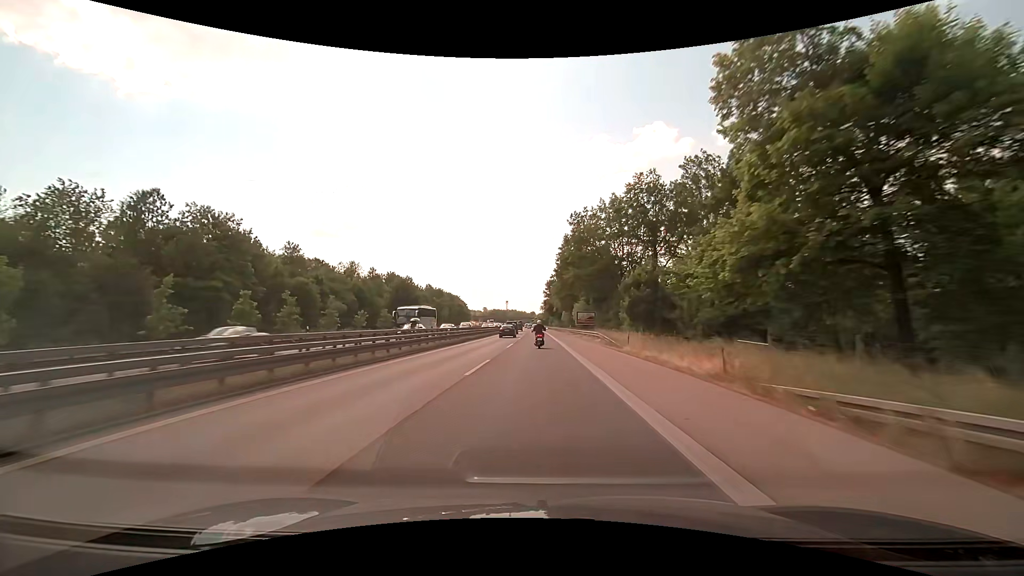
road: motorway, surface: asphalt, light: Day
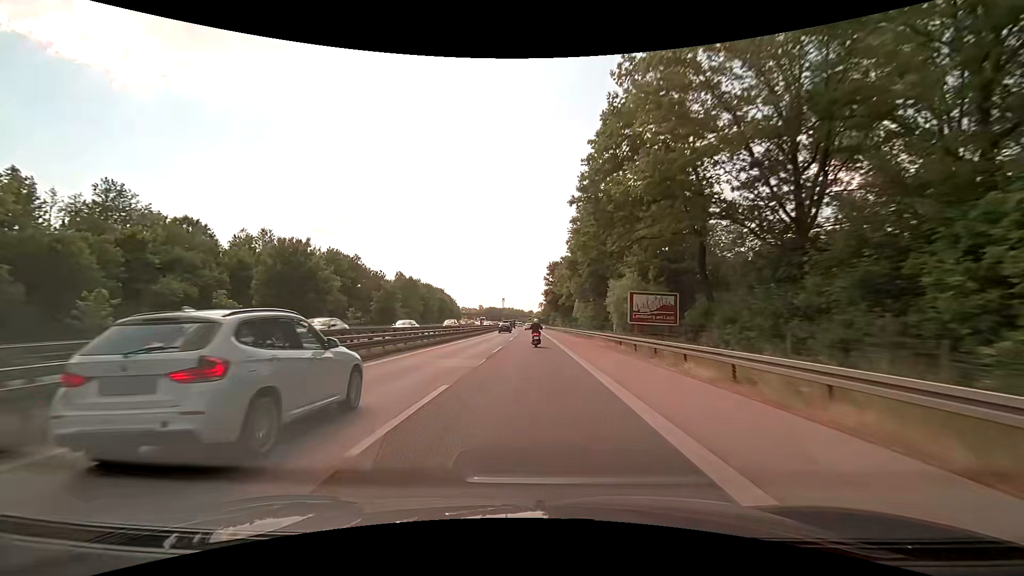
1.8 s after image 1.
(+0.3, +44.2) m; 0°
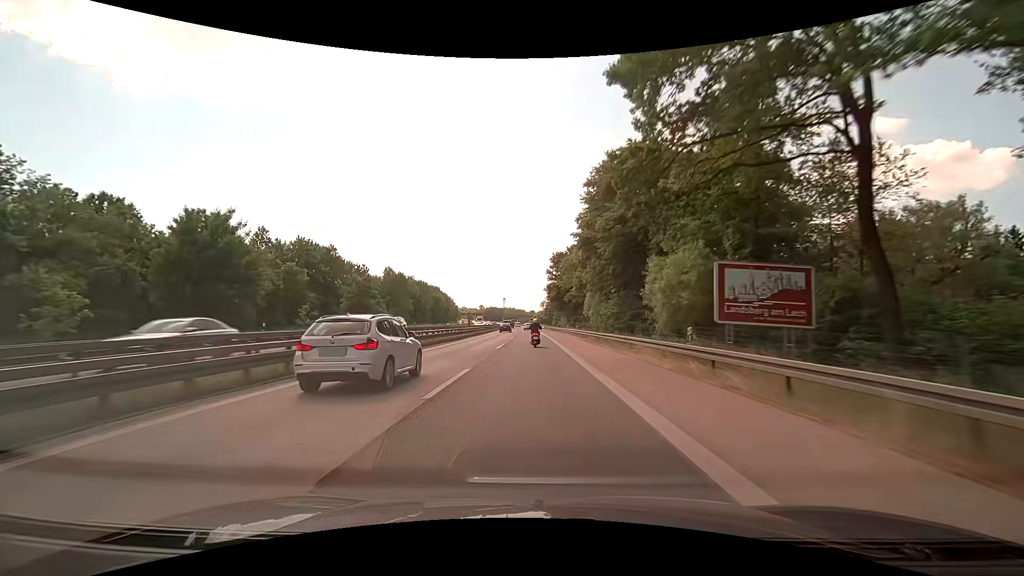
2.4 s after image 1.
(0.0, +14.8) m; 0°
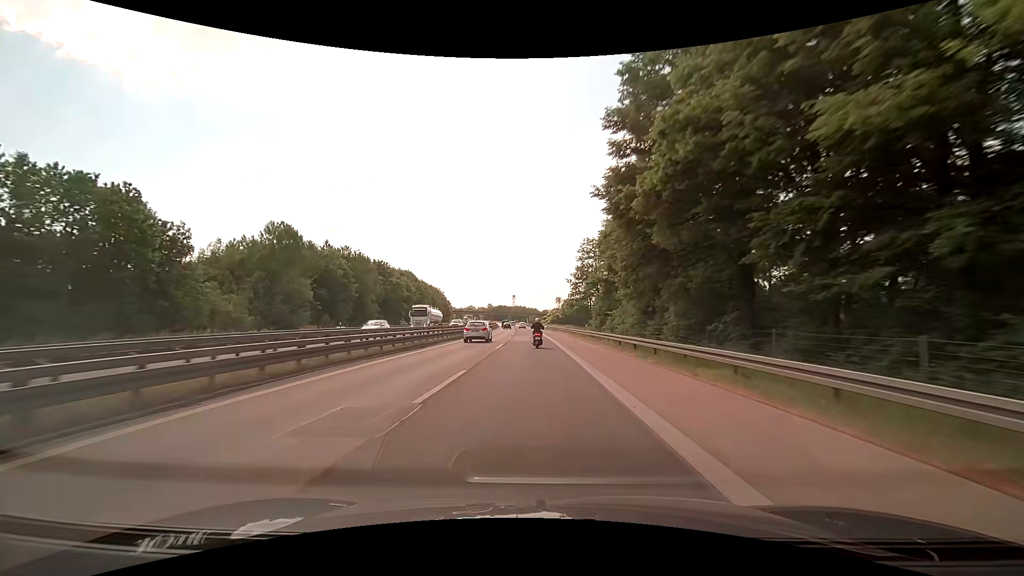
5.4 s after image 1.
(-0.9, +73.4) m; -1°
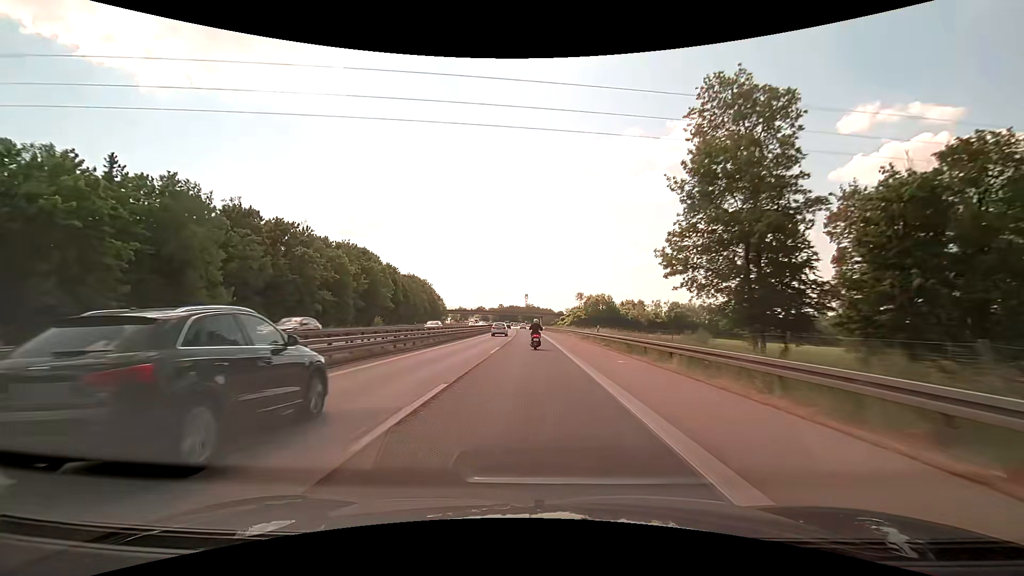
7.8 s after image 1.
(-0.9, +58.0) m; -2°
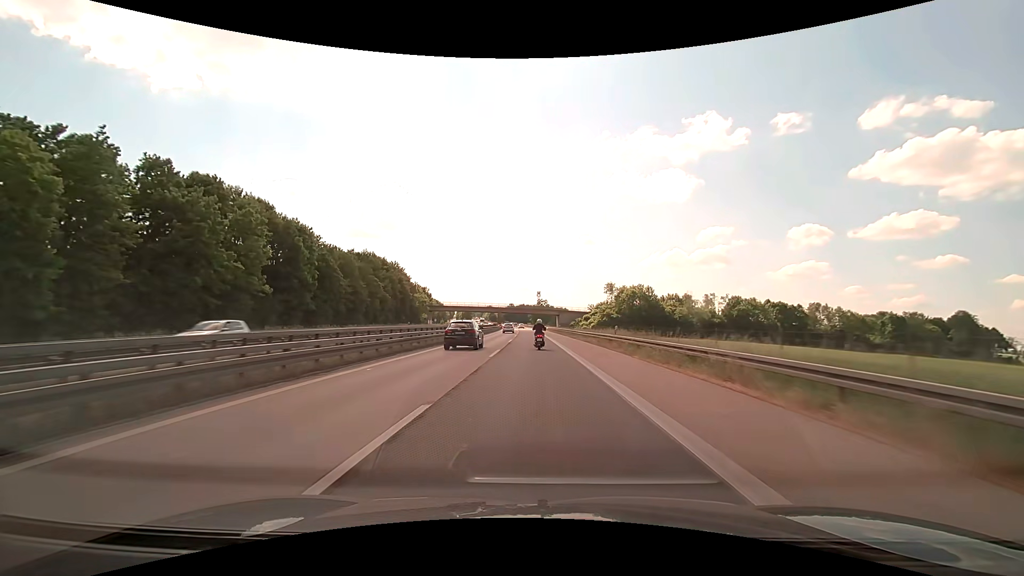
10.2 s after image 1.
(-0.8, +57.6) m; -1°
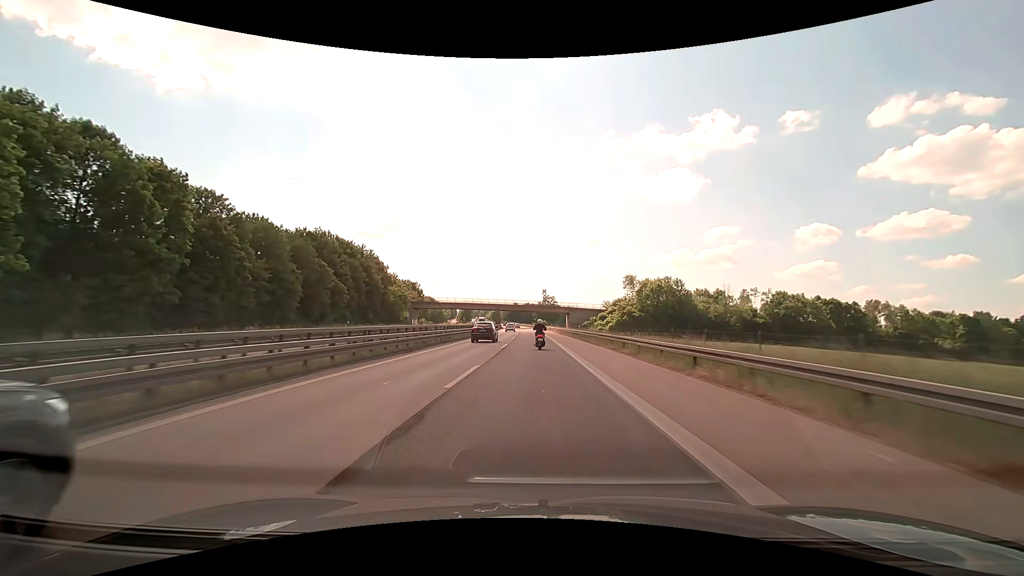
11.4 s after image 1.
(-0.1, +28.6) m; -1°
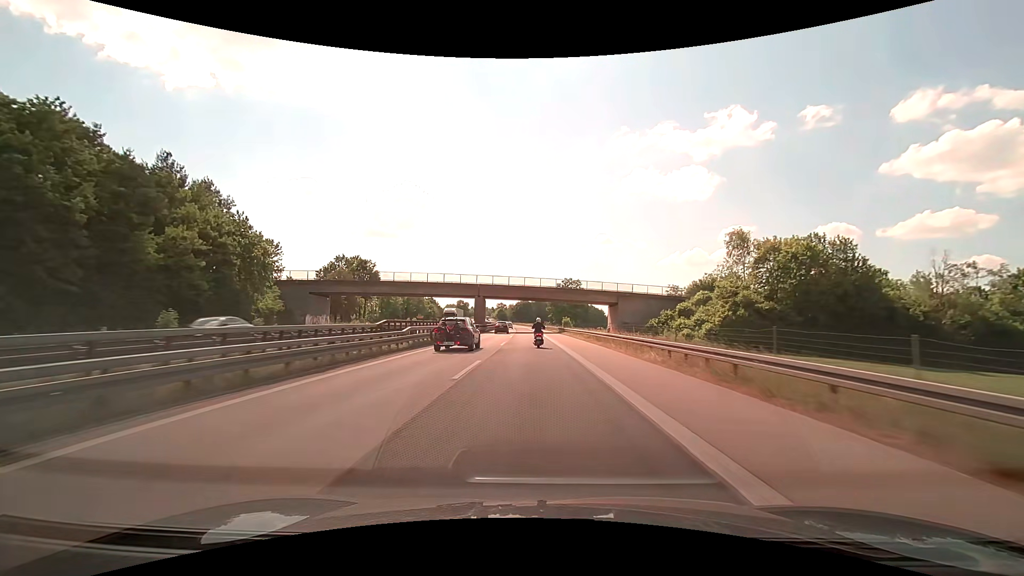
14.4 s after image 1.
(-0.9, +71.1) m; -1°
(0, +10) (0, +20) (0, +30) (0, +40) (-1, +50) (-1, +60) (-1, +70) (-1, +80) (-2, +90) (-2, +100) m
